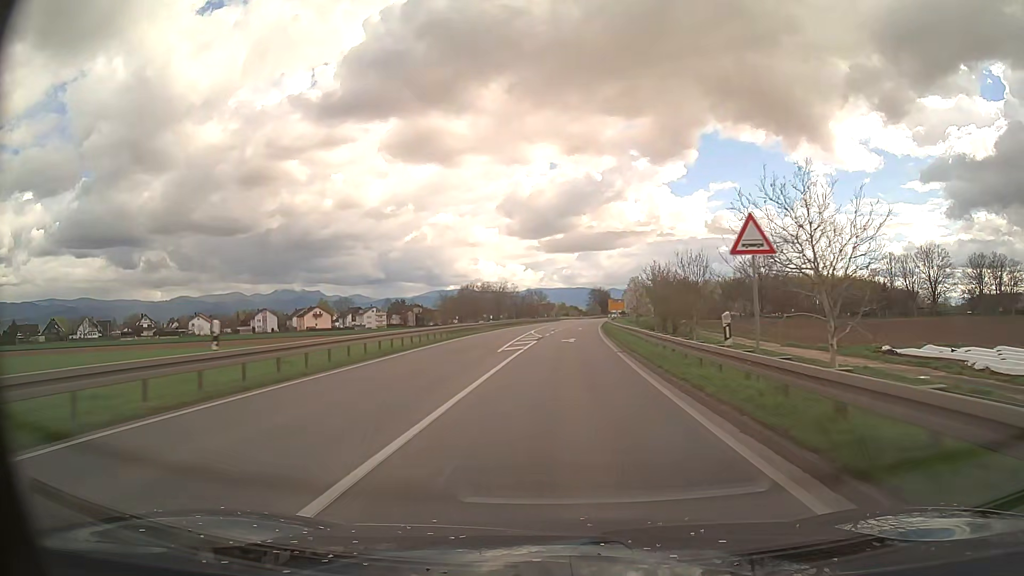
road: primary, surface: asphalt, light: Day
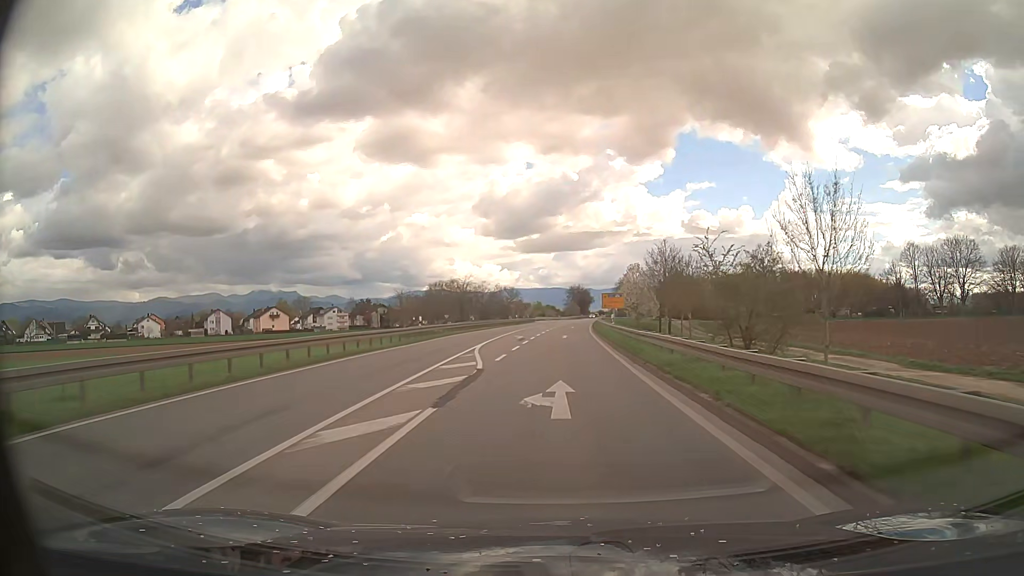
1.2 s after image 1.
(+0.5, +24.7) m; +2°
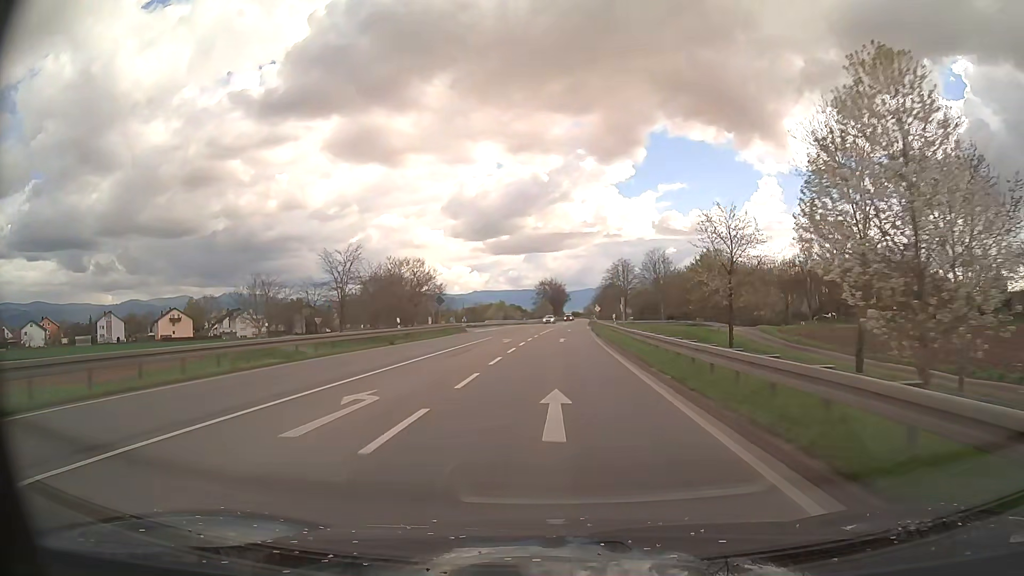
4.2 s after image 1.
(+1.6, +61.6) m; +3°
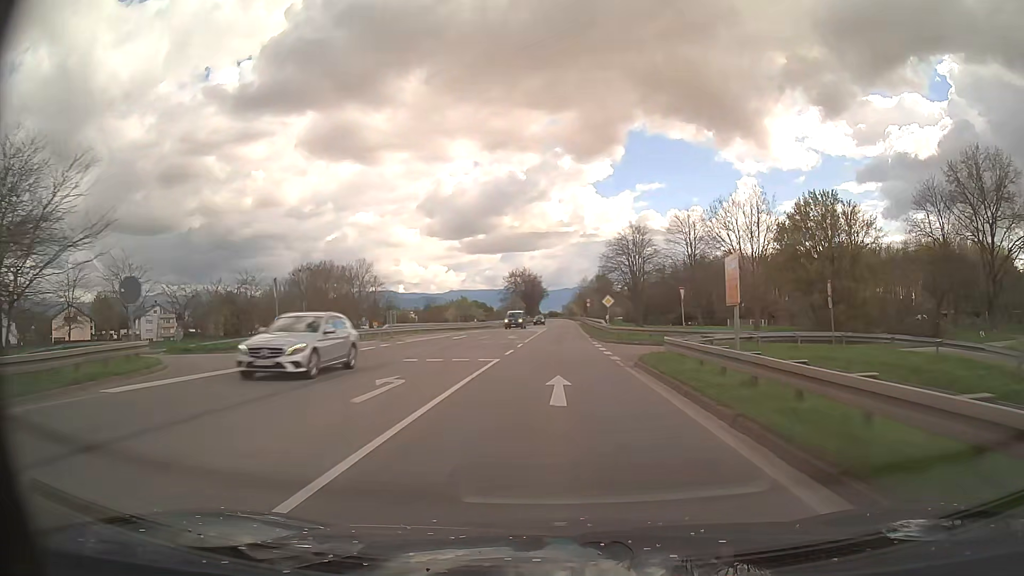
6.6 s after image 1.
(+0.9, +49.3) m; +2°
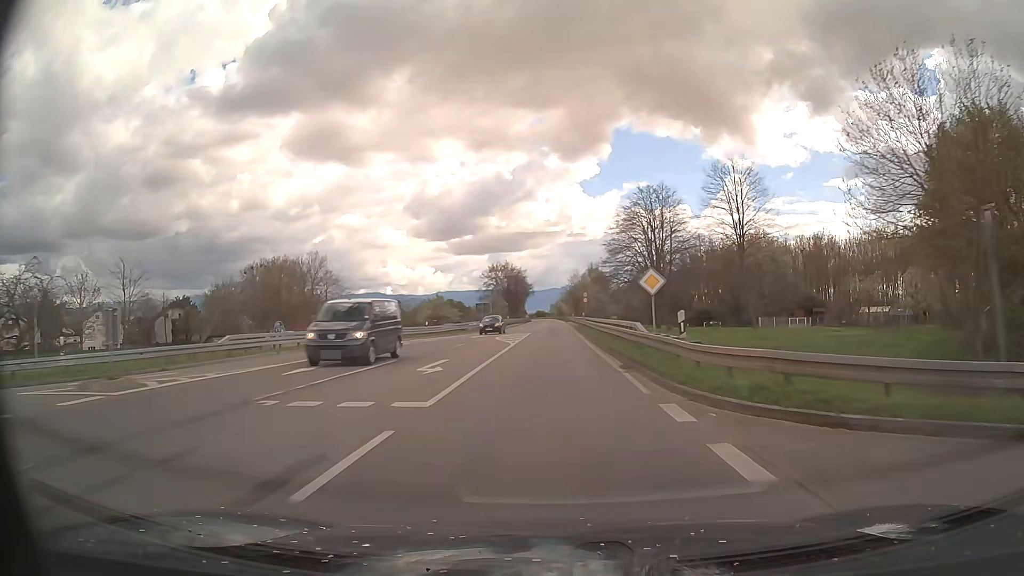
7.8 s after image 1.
(+0.2, +24.7) m; +1°
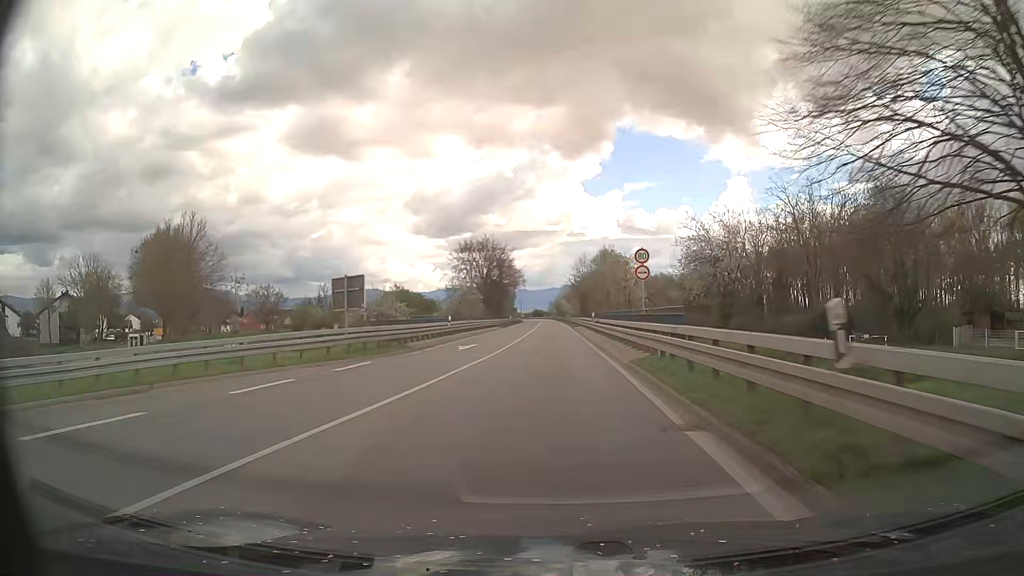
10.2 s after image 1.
(+0.2, +49.4) m; 0°
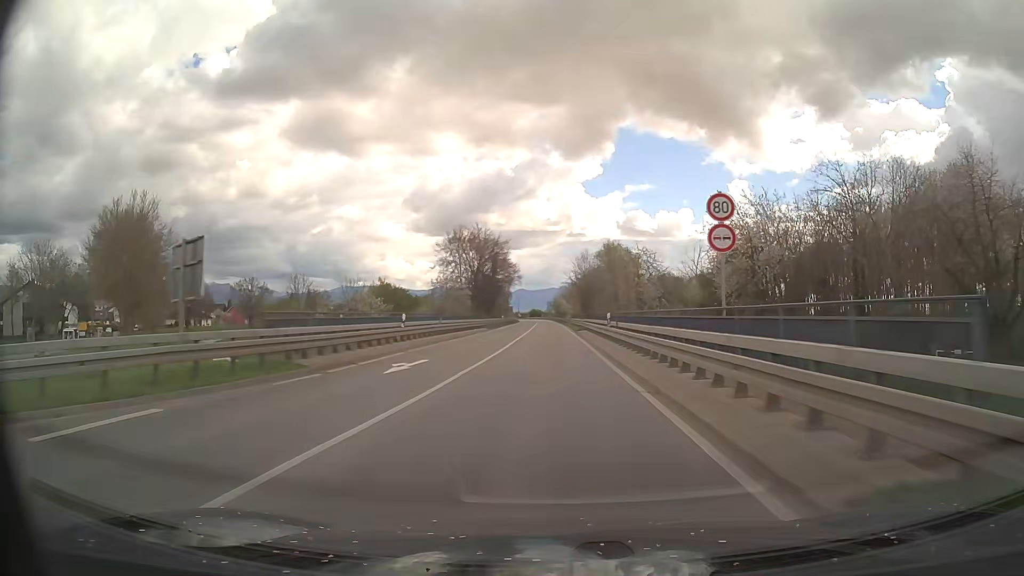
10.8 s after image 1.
(0.0, +12.4) m; 0°
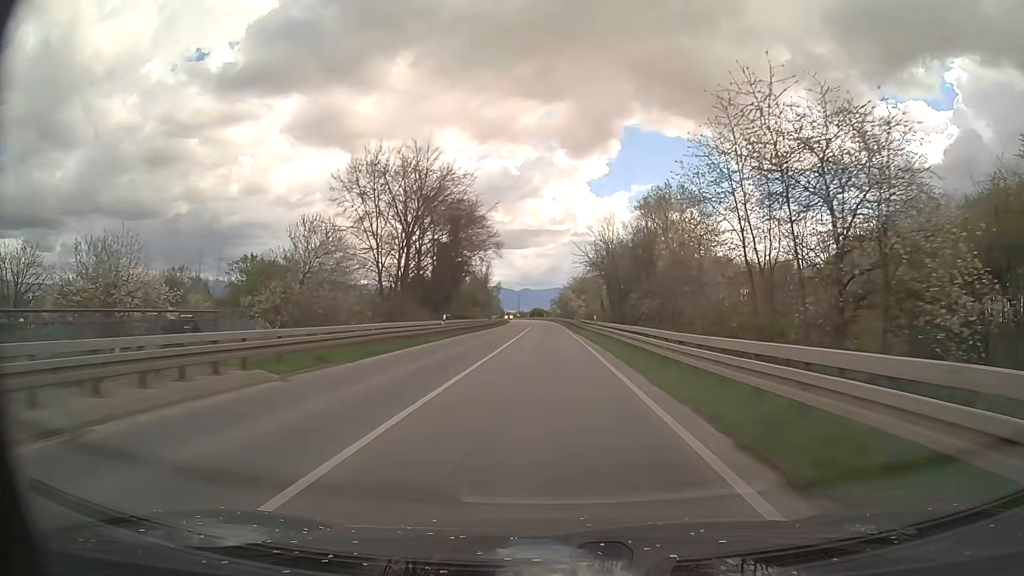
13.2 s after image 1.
(0.0, +49.5) m; 0°
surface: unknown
(0, +10) (0, +20) (0, +30) (0, +40) (0, +50) (0, +60) (-1, +70) (-1, +80) (-1, +90) (-1, +100) m
